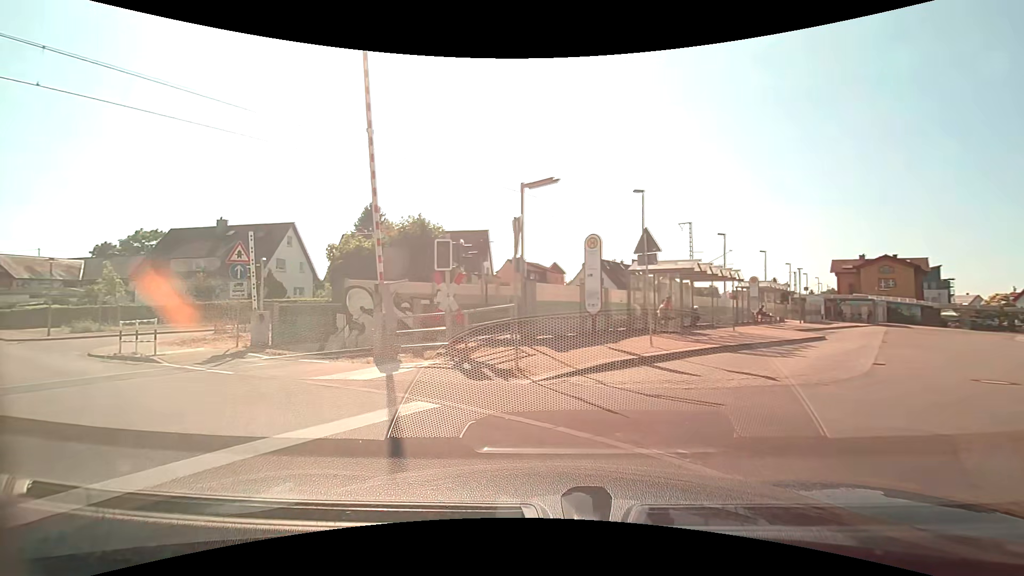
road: unclassified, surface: asphalt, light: Day
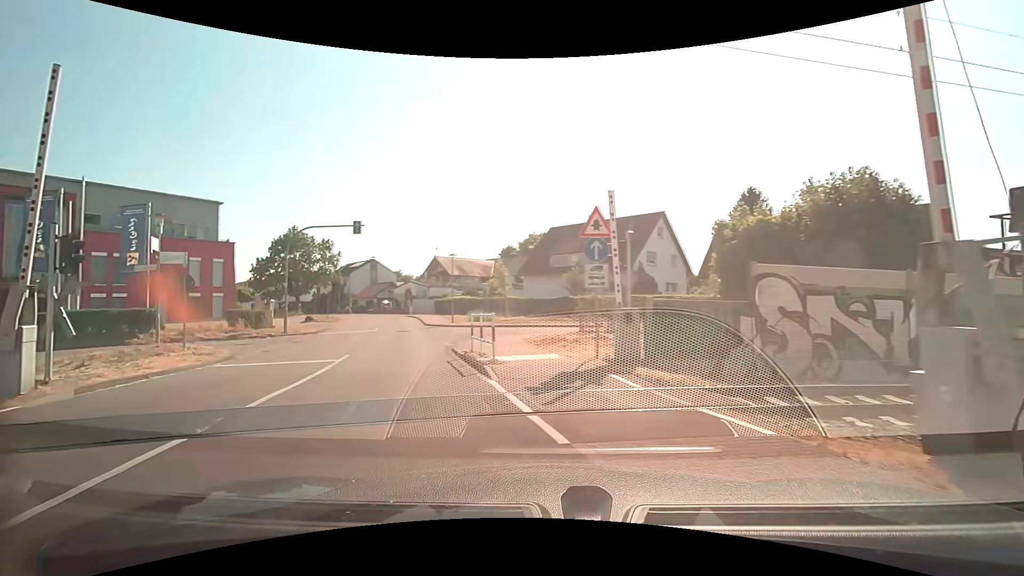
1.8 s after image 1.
(-2.5, +6.9) m; -41°
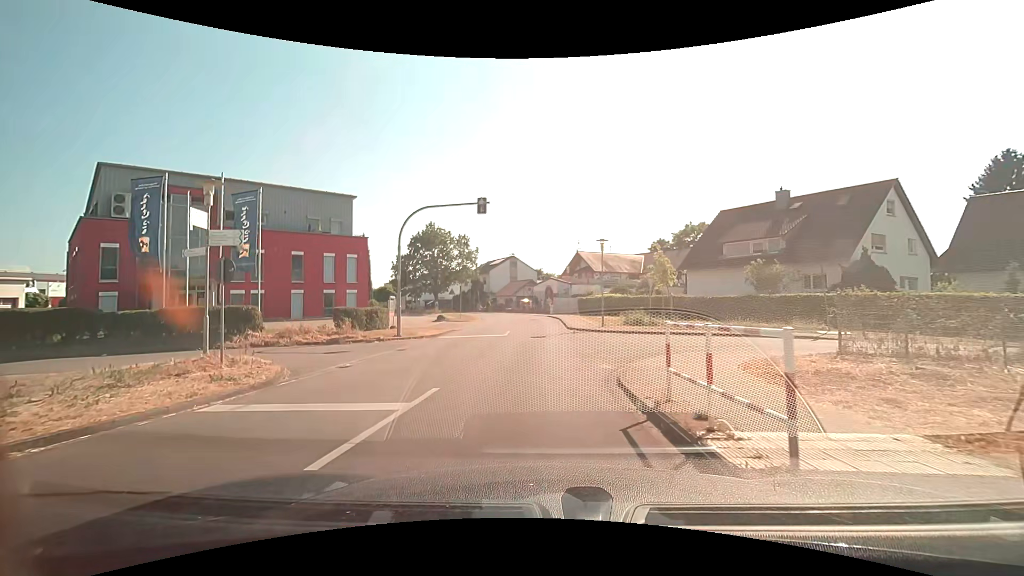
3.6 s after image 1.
(-1.2, +7.0) m; -15°
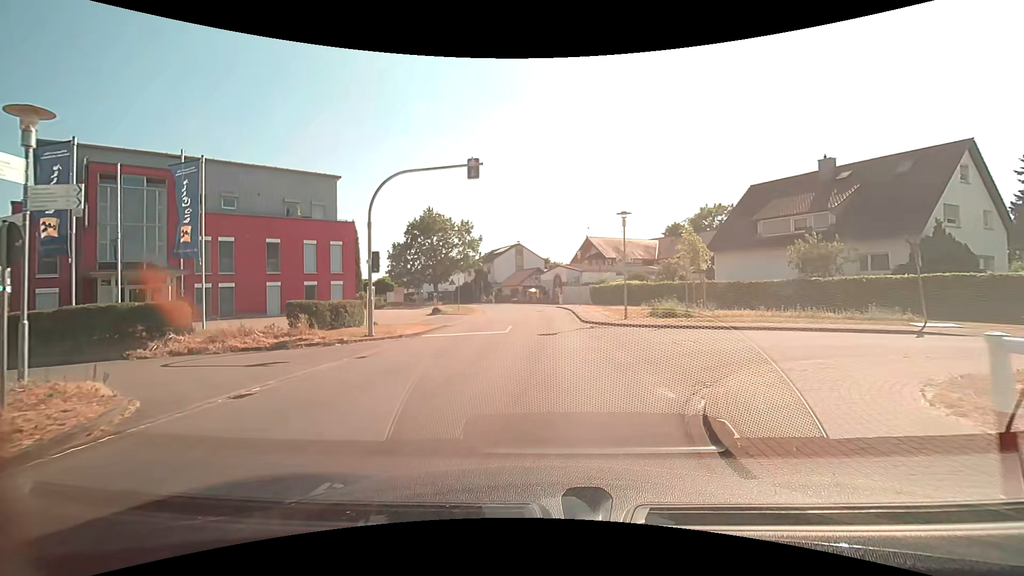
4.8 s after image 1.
(-0.1, +4.7) m; -1°
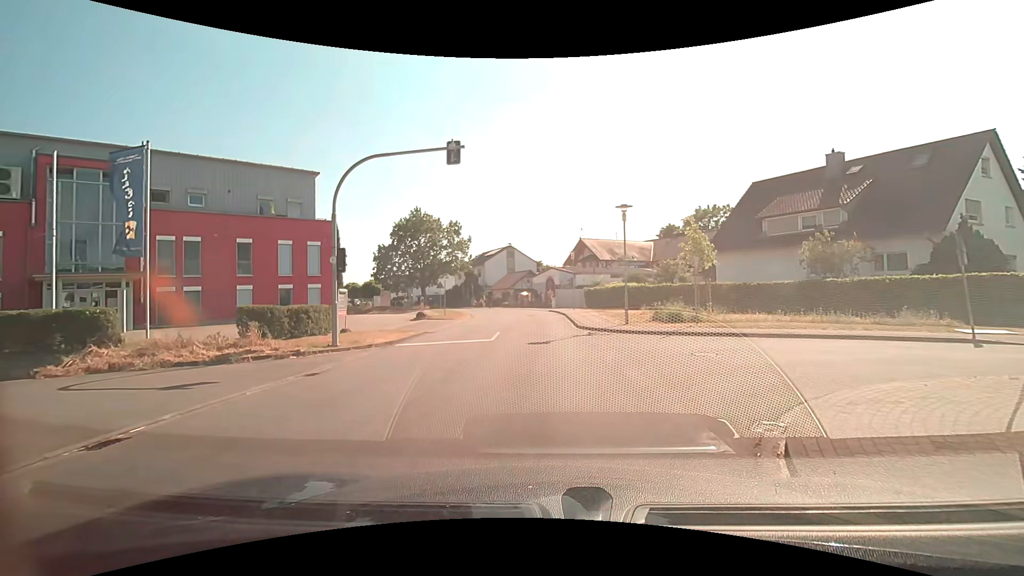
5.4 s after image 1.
(0.0, +2.3) m; +1°
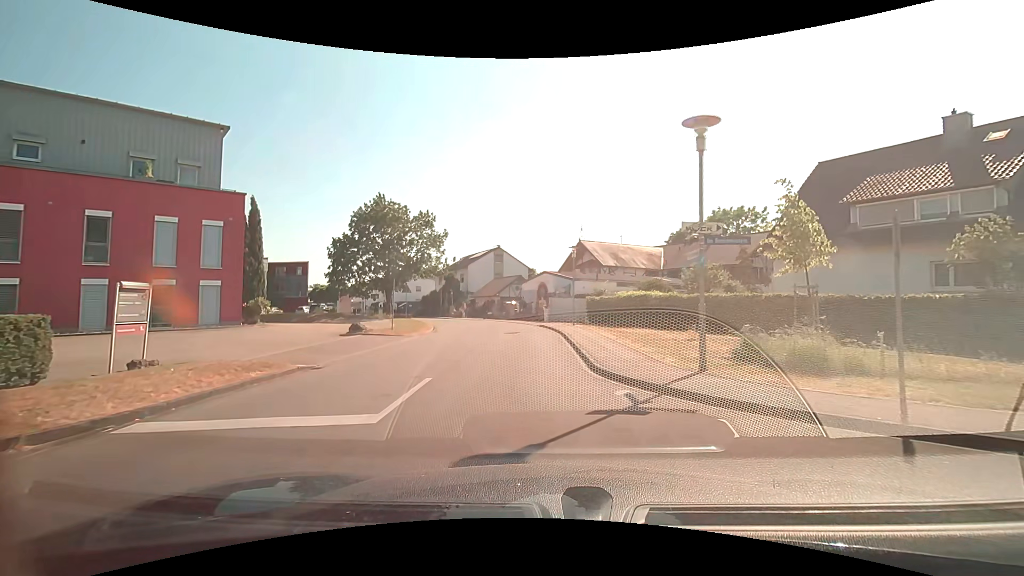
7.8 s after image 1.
(+0.2, +10.4) m; +1°
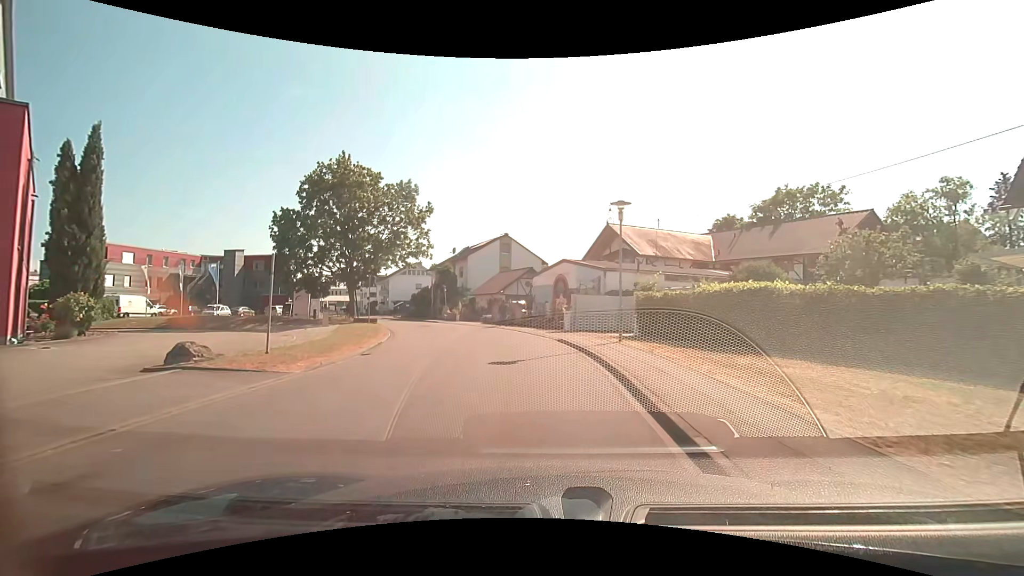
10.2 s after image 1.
(-0.3, +12.7) m; -2°
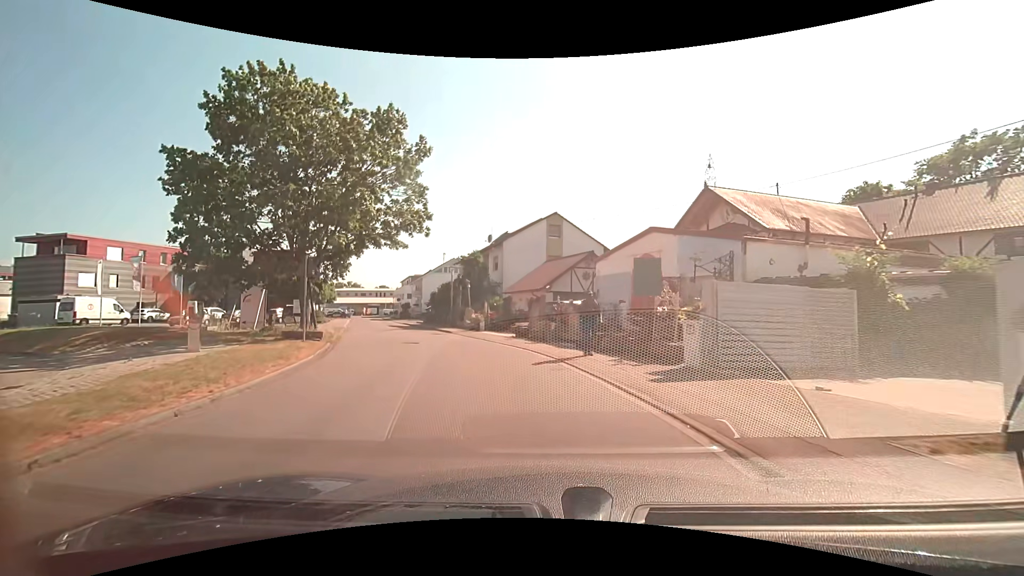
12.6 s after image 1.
(-0.5, +14.4) m; -6°
(-1, +10) (-3, +20) (-6, +29) (-10, +38) (-13, +48) (-17, +57) (-20, +67) (-24, +76) (-27, +85) (-31, +95) m
